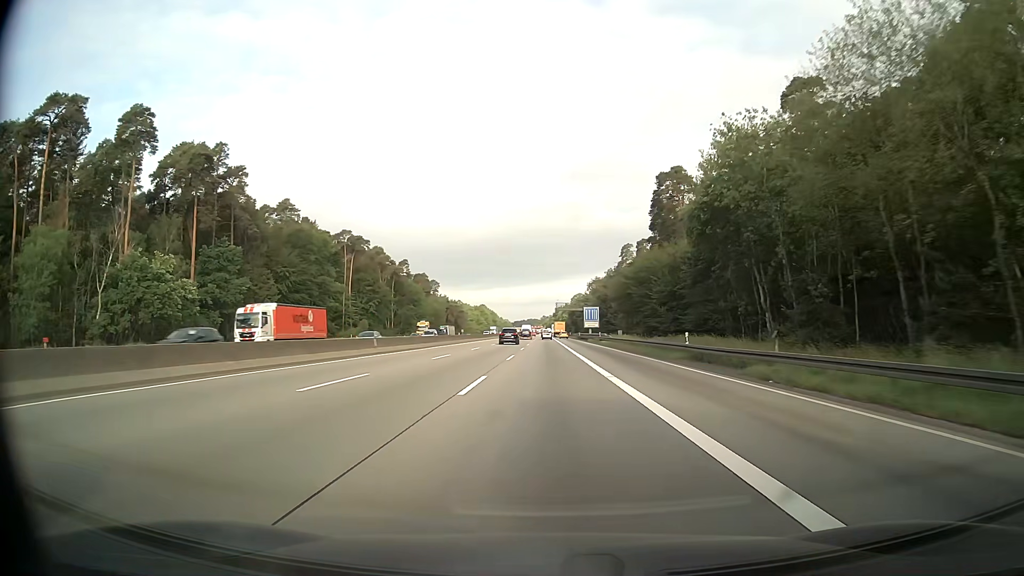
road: motorway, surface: asphalt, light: Day
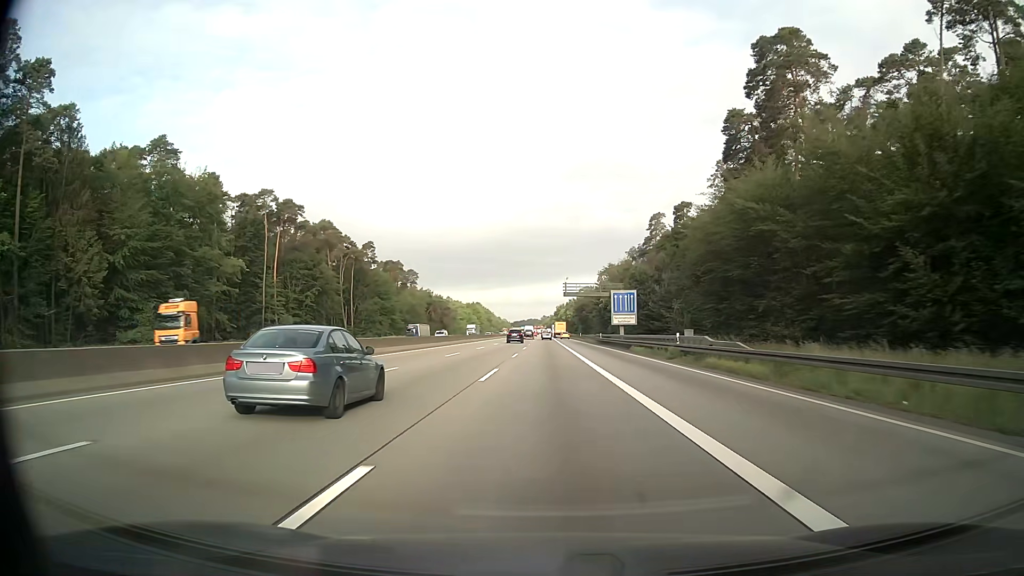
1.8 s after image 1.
(-0.1, +49.8) m; 0°
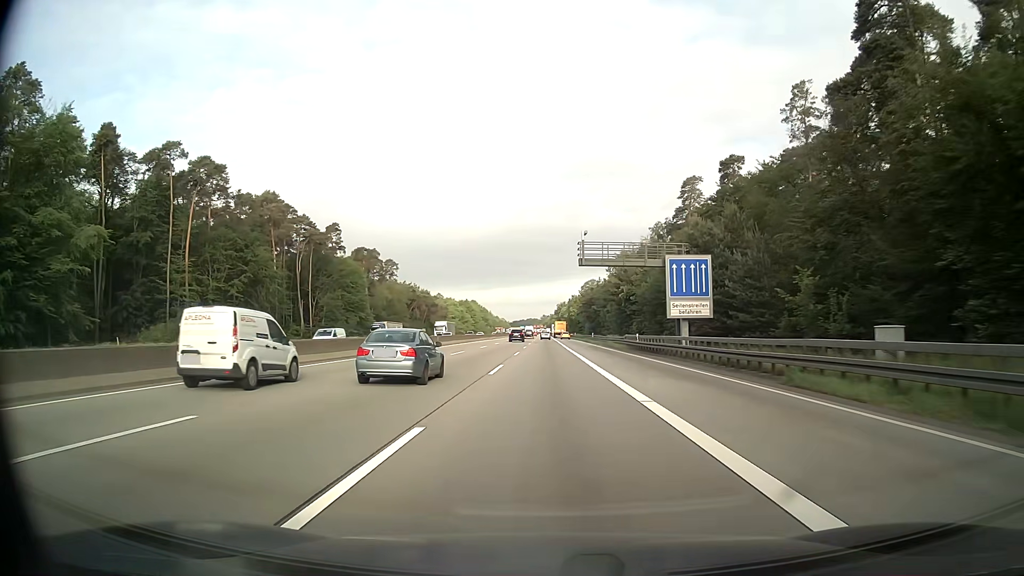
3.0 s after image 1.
(+0.1, +33.2) m; 0°
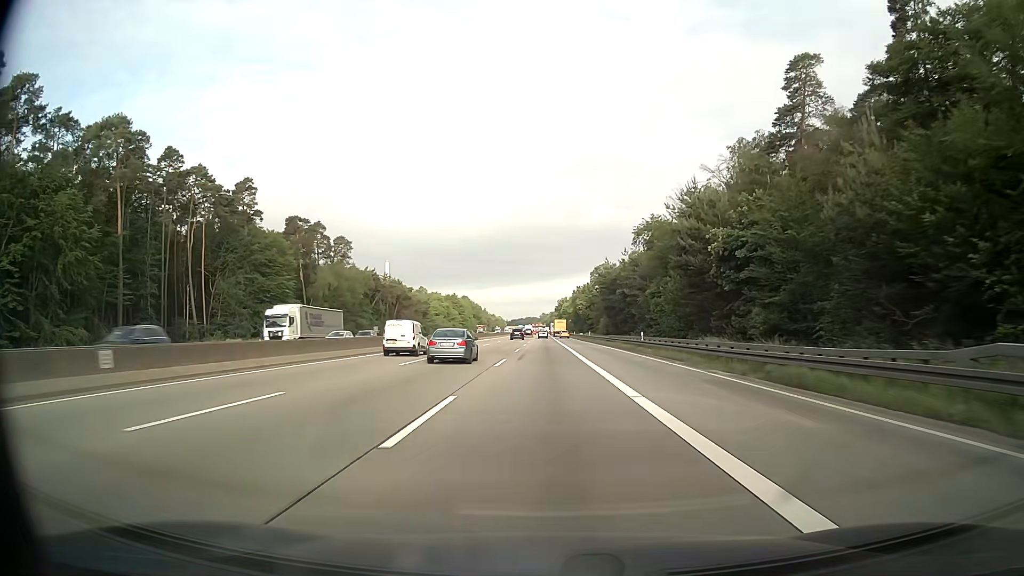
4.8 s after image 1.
(+0.1, +49.9) m; 0°
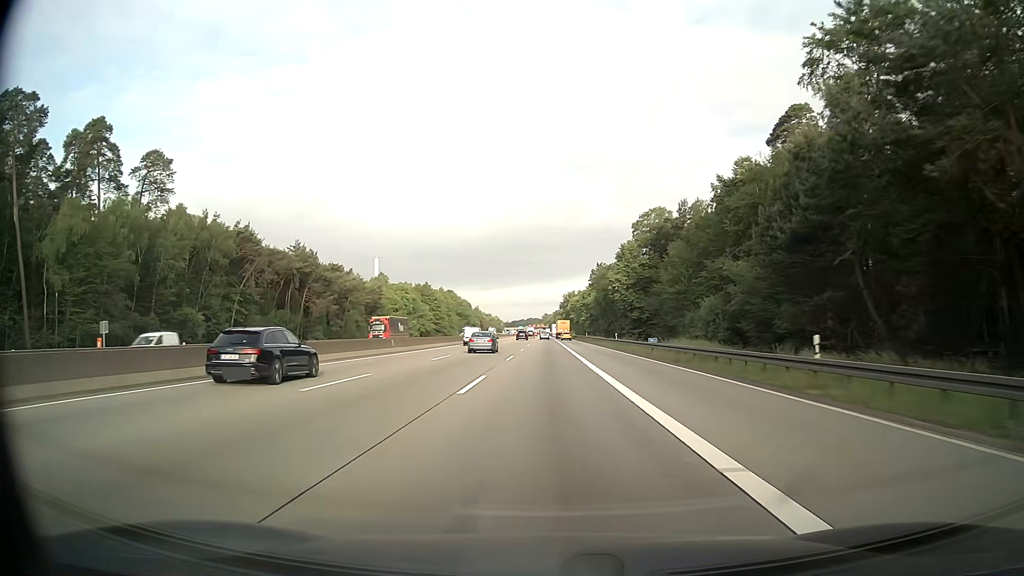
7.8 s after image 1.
(-0.1, +83.2) m; 0°
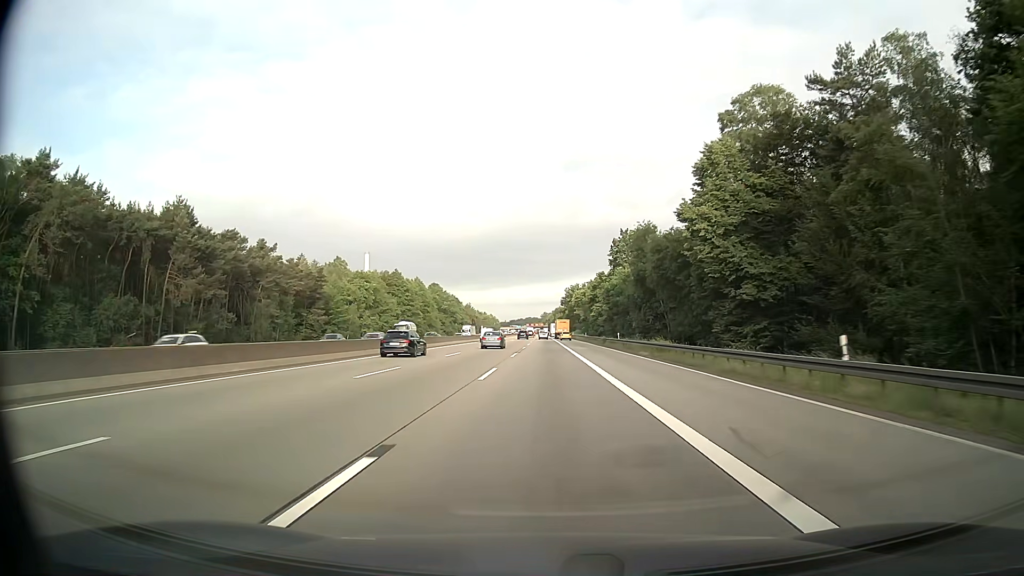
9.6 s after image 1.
(+0.1, +49.9) m; 0°
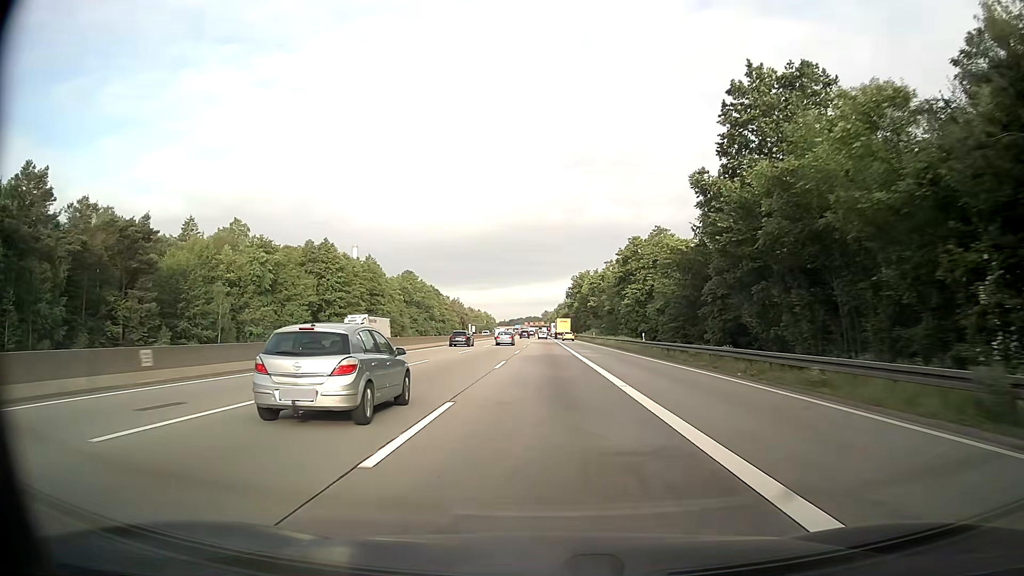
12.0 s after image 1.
(-0.2, +66.4) m; 0°
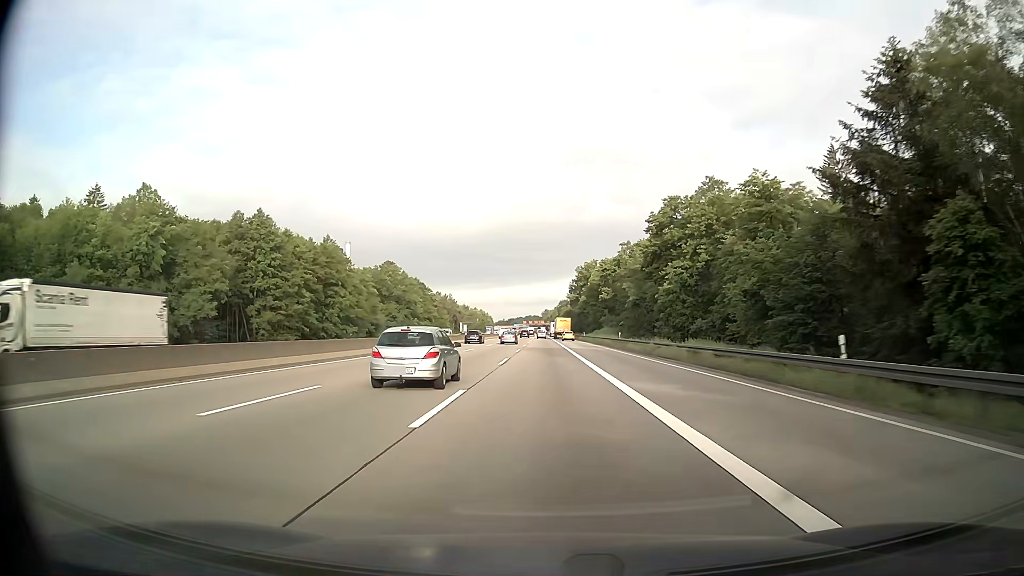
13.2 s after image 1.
(0.0, +33.2) m; 0°
